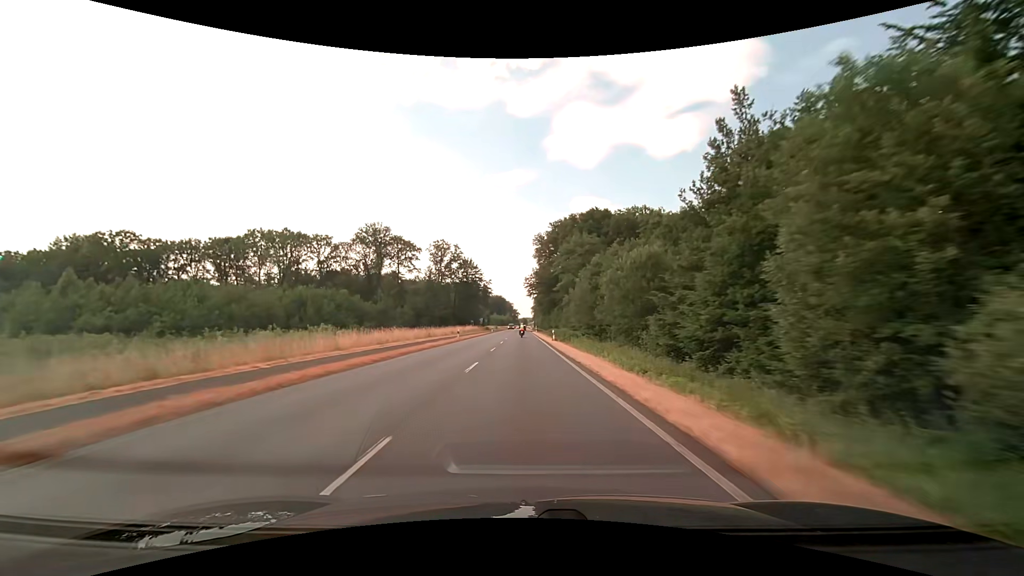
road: primary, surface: asphalt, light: Day
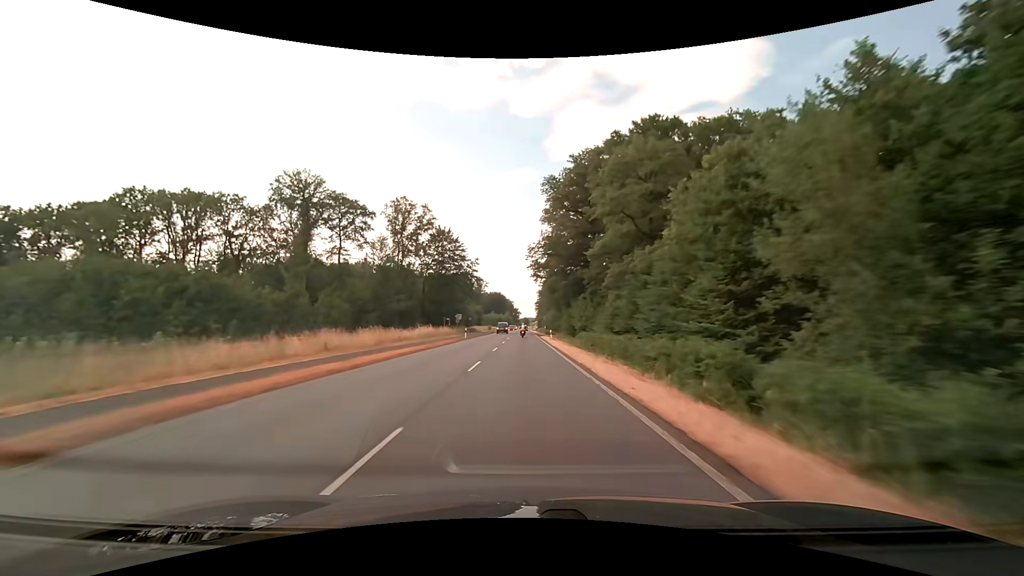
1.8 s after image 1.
(0.0, +47.4) m; 0°
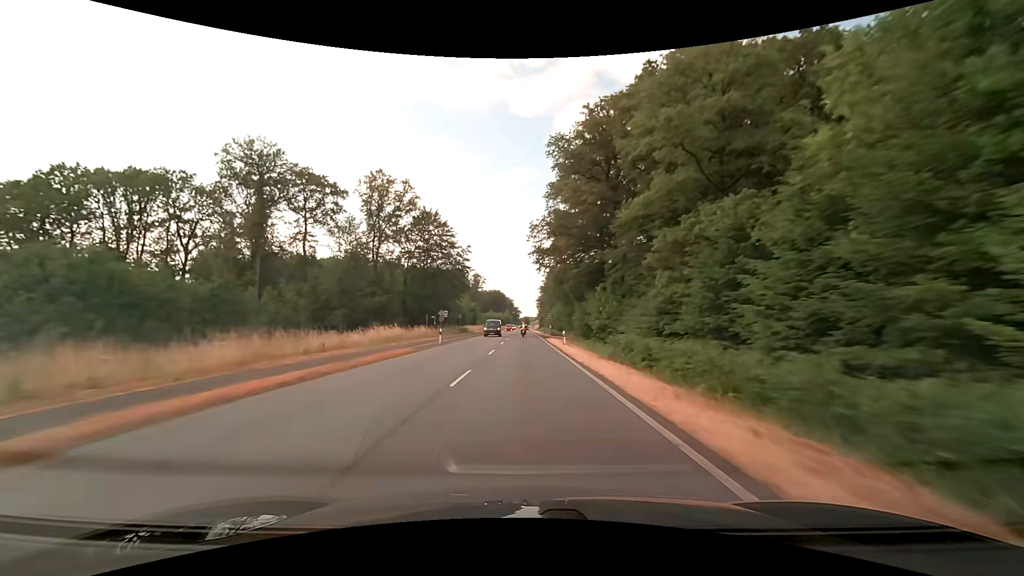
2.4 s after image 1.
(0.0, +15.8) m; 0°
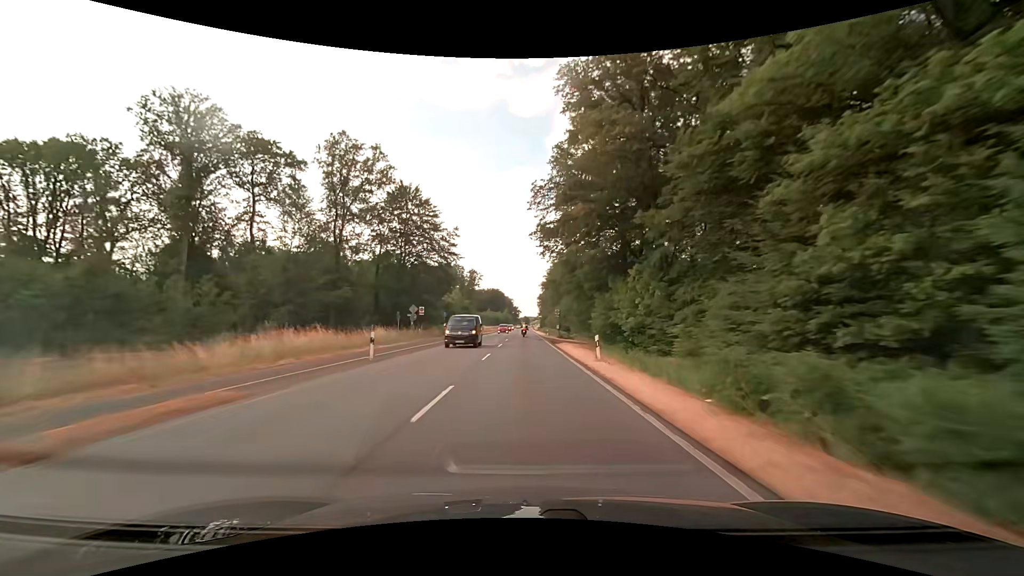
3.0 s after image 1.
(0.0, +15.8) m; 0°
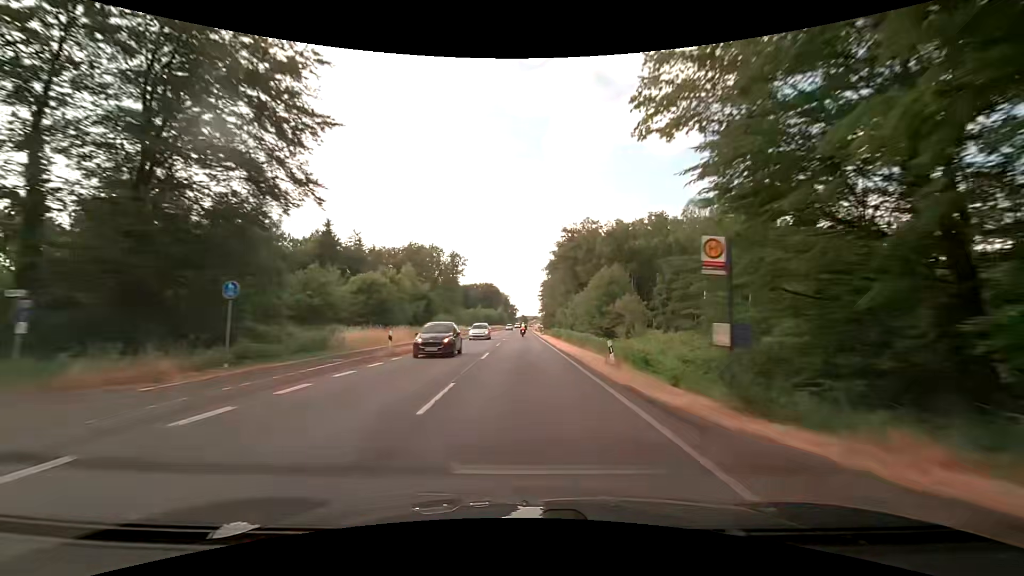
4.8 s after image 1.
(0.0, +47.5) m; 0°
